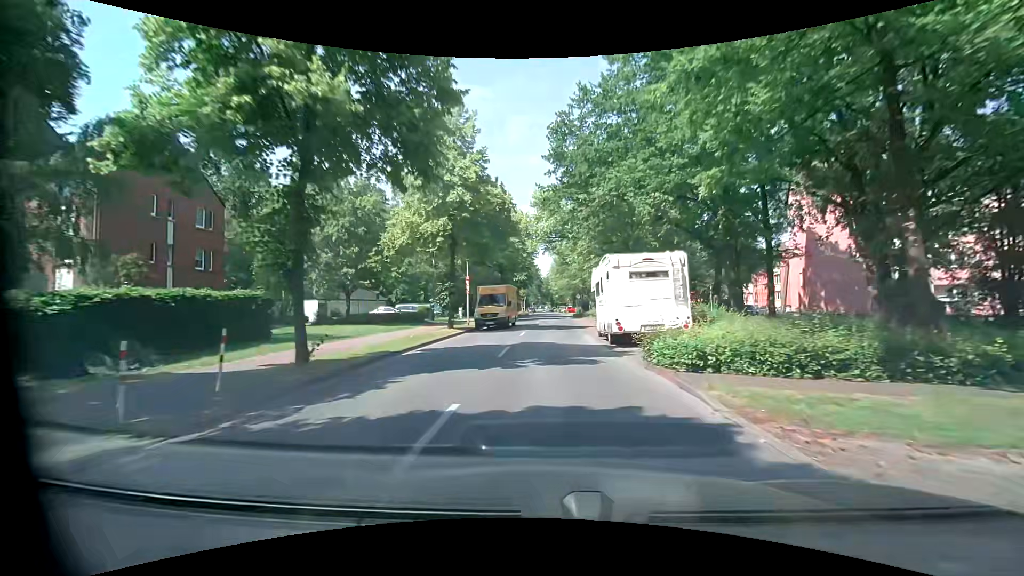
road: unclassified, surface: asphalt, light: Day
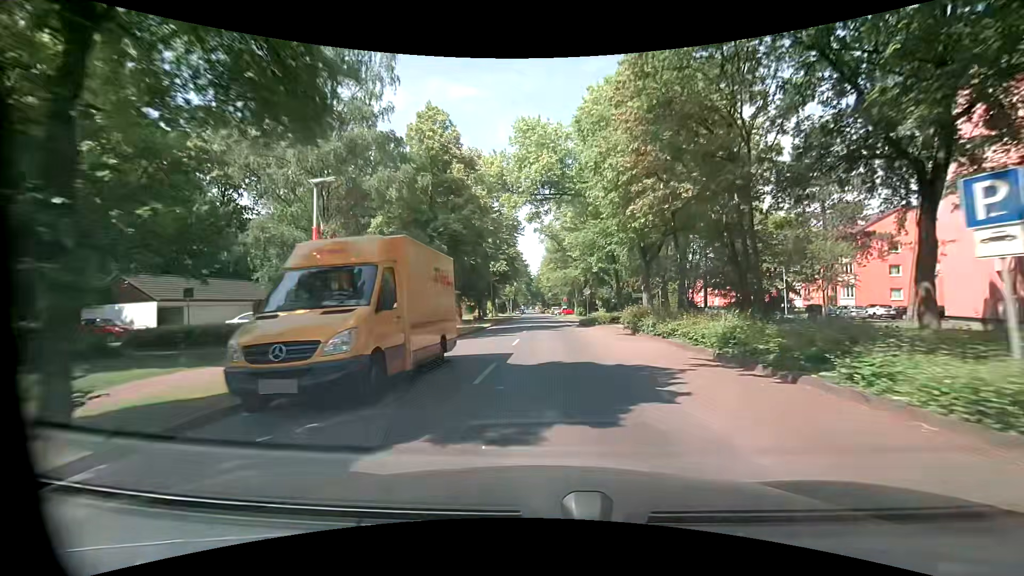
(+0.2, +22.0) m; +1°
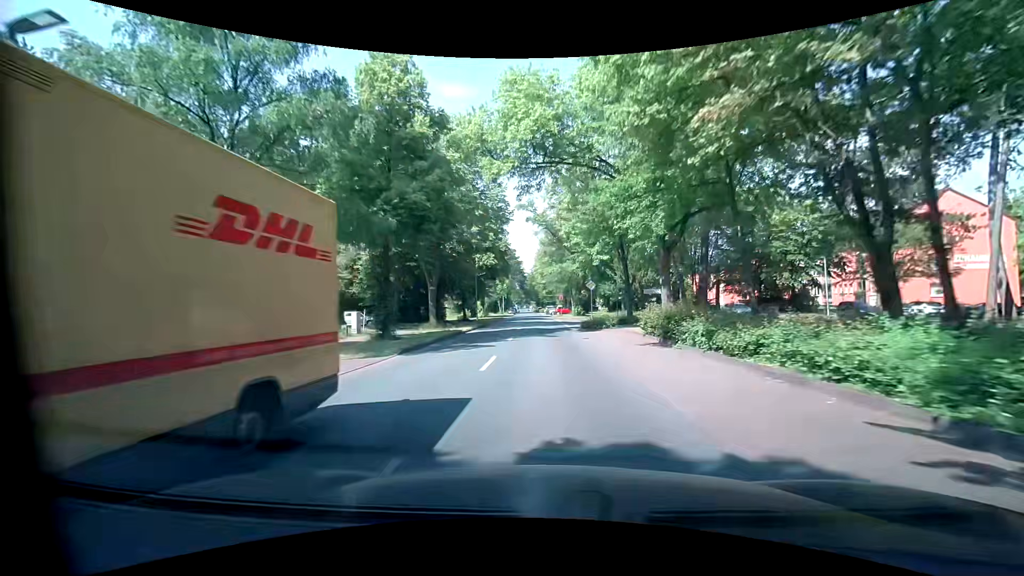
(+0.1, +7.4) m; +1°
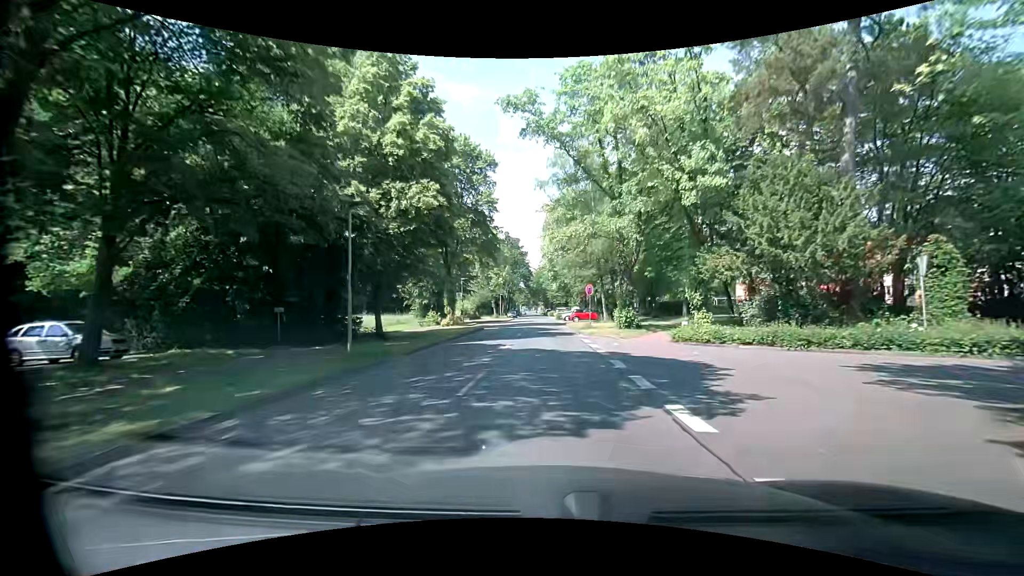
(-0.2, +30.2) m; -1°
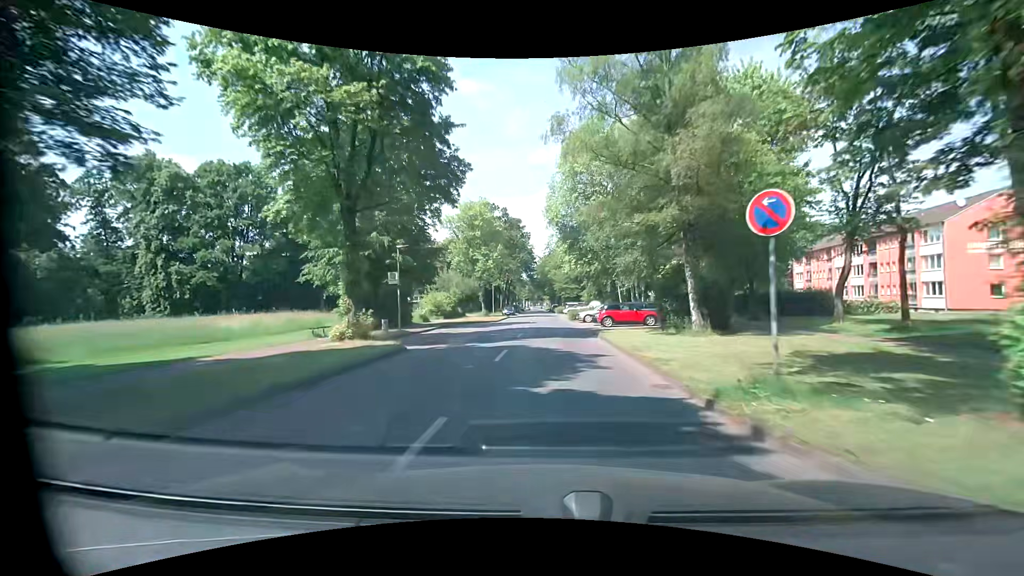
(-0.3, +23.4) m; -1°
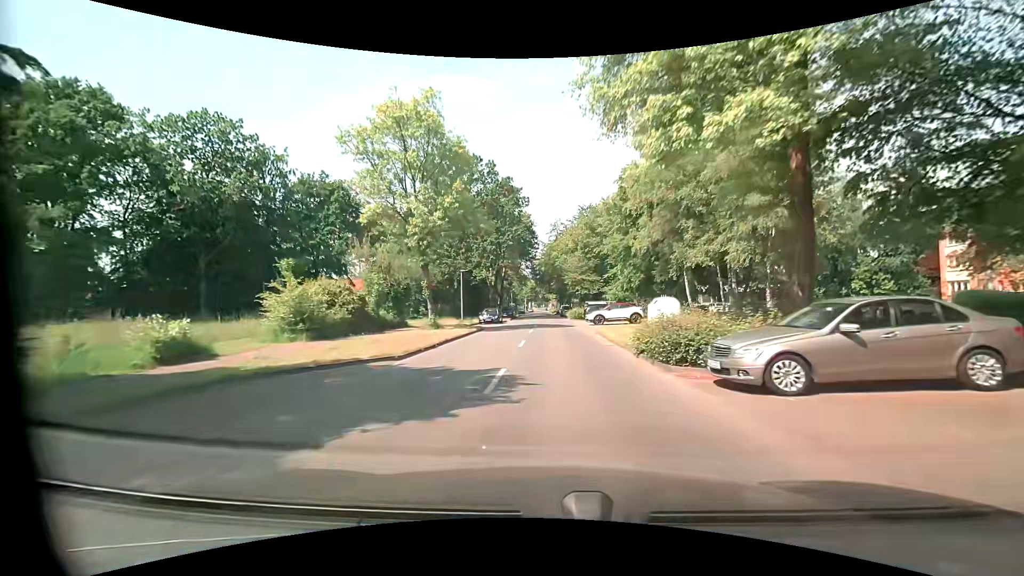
(-0.4, +31.7) m; 0°
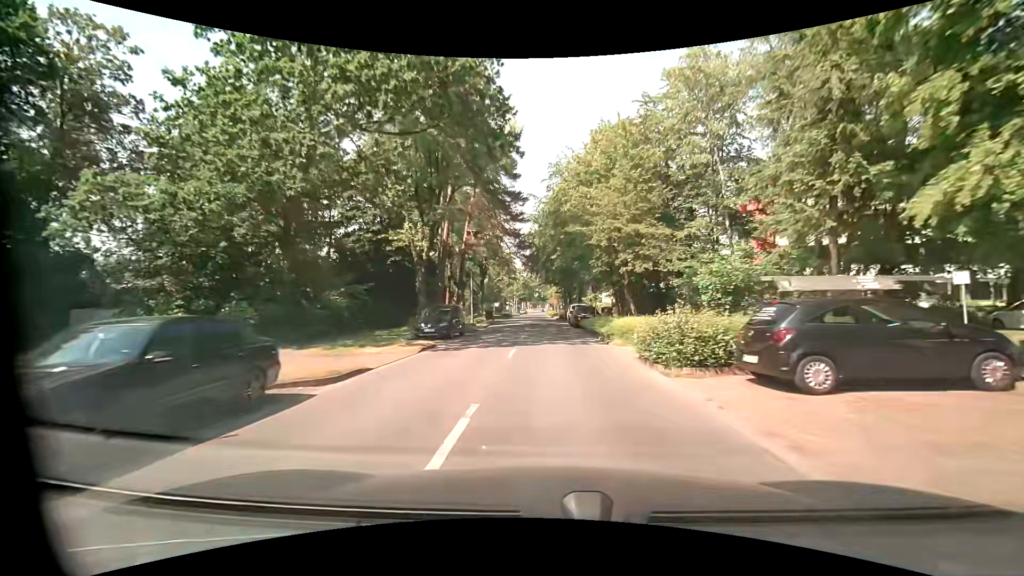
(-0.2, +40.4) m; 0°
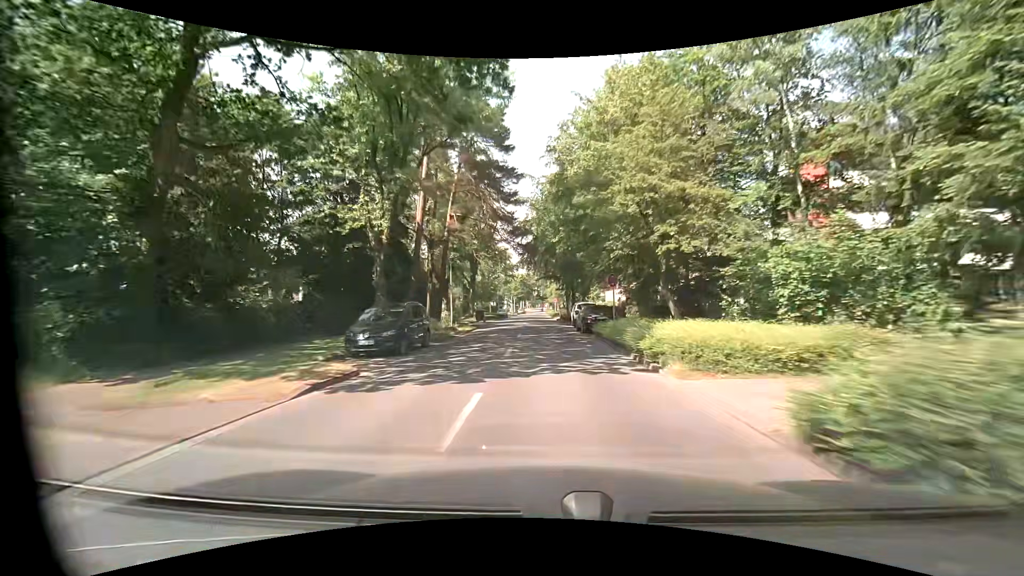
(0.0, +8.2) m; 0°
(0, +10) (0, +20) (0, +30) (-1, +40) (-1, +50) (-2, +60) (-2, +70) (-2, +80) (-2, +90) (-2, +100) m
